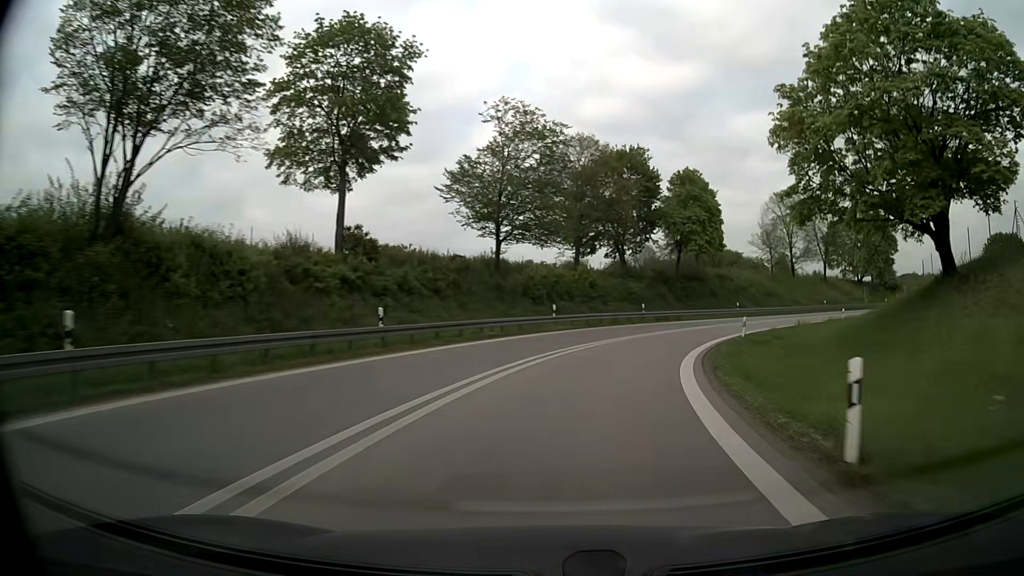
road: motorway_link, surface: asphalt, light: Day
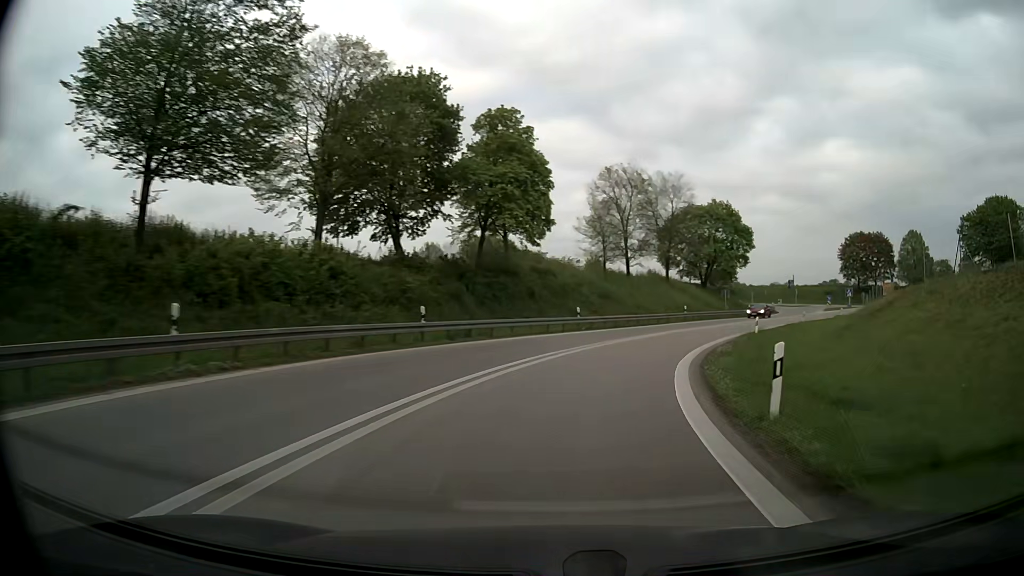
(+3.1, +22.3) m; +17°
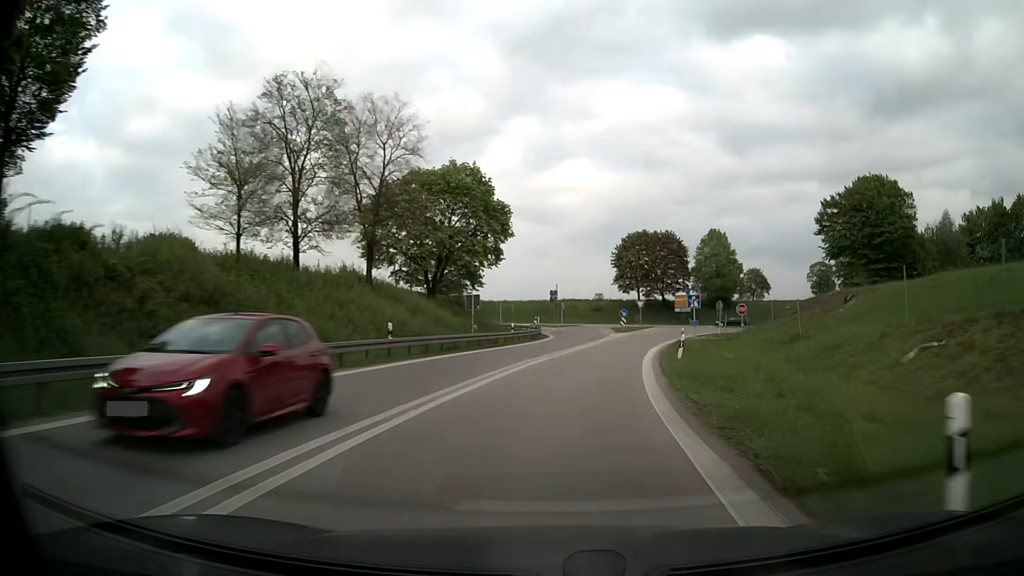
(+7.6, +31.9) m; +24°
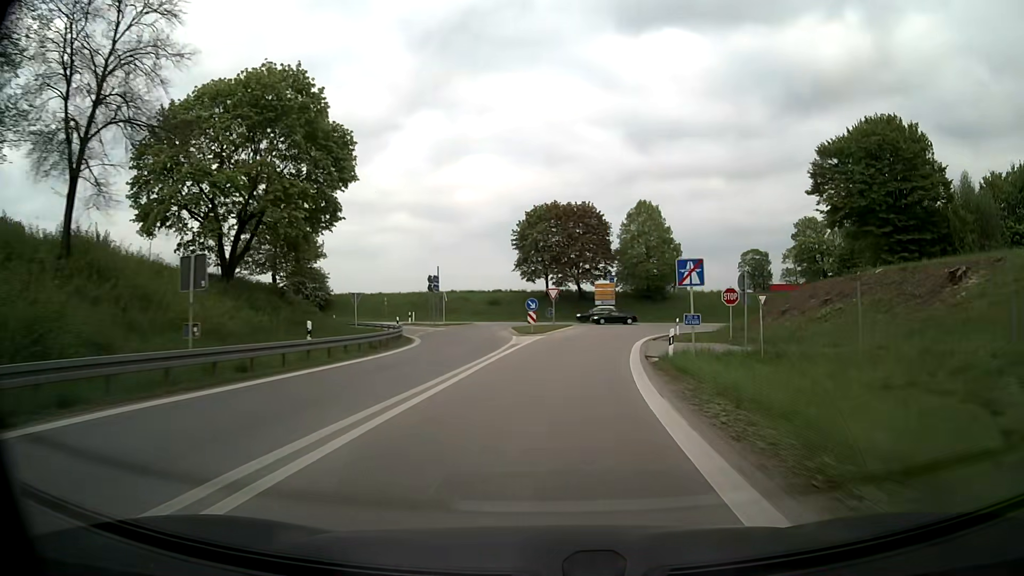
(+2.1, +22.6) m; +9°
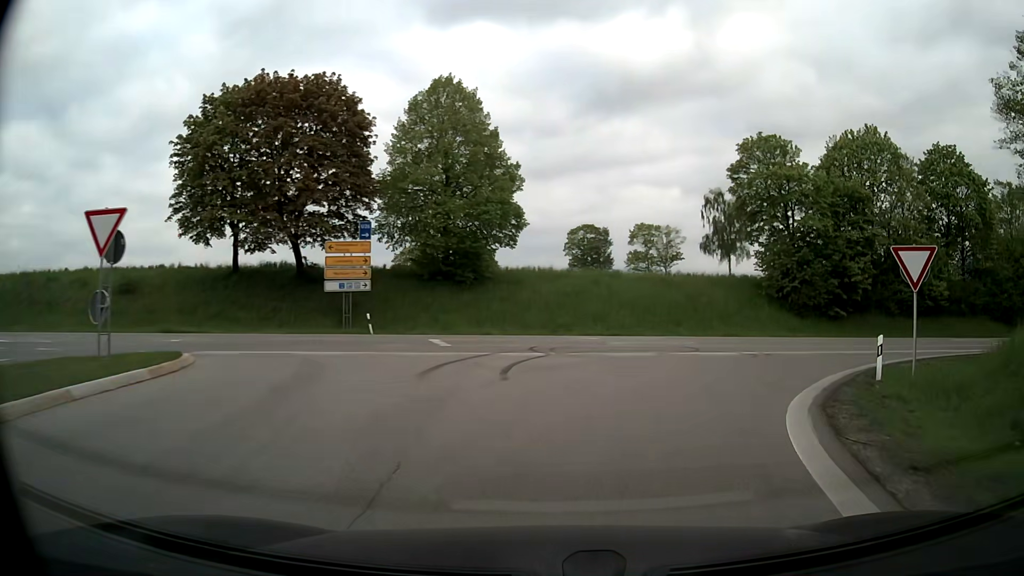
(+5.4, +43.0) m; +18°
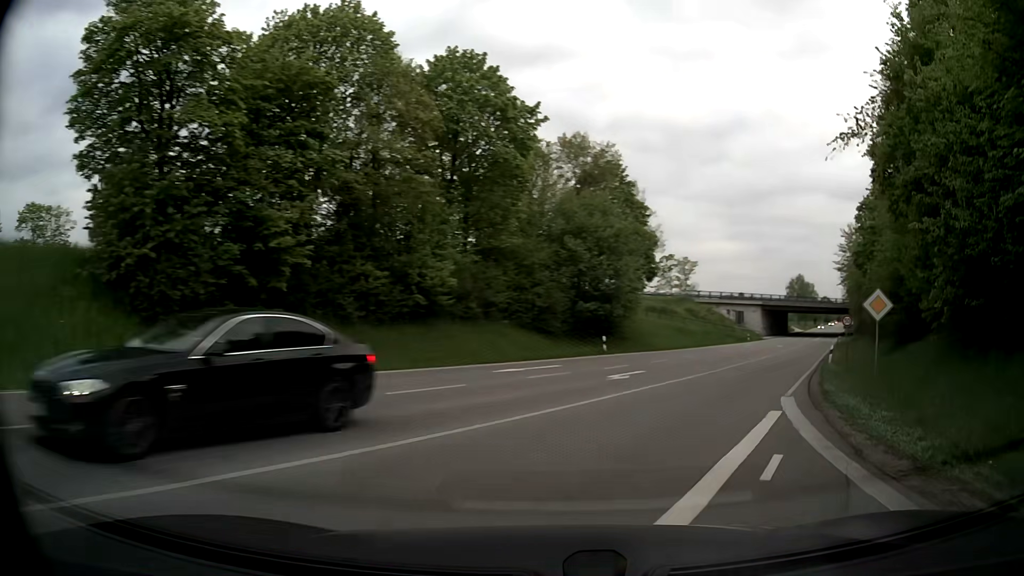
(+9.4, +22.5) m; +49°
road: secondary
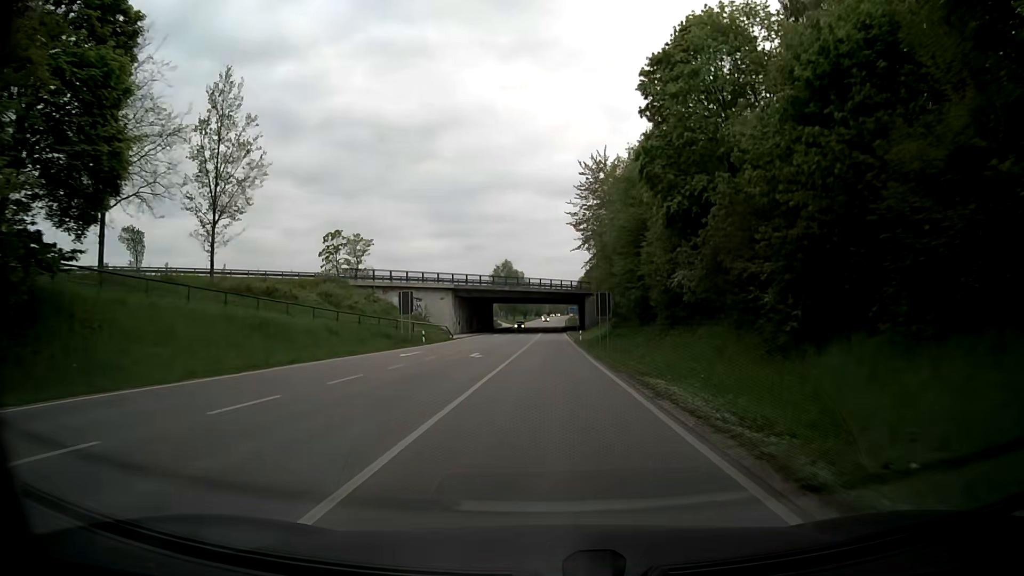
(+13.4, +35.8) m; +27°
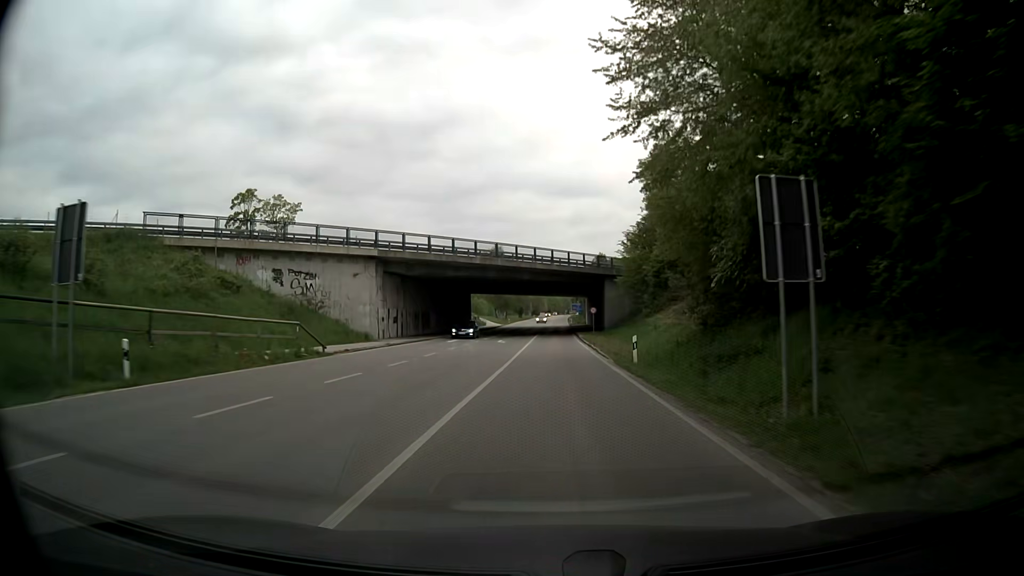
(+0.1, +37.5) m; 0°
(0, +10) (0, +20) (0, +30) (+1, +40) (+1, +50) (+1, +60) (+1, +70) (+2, +80) (+1, +90) (+1, +100) m
